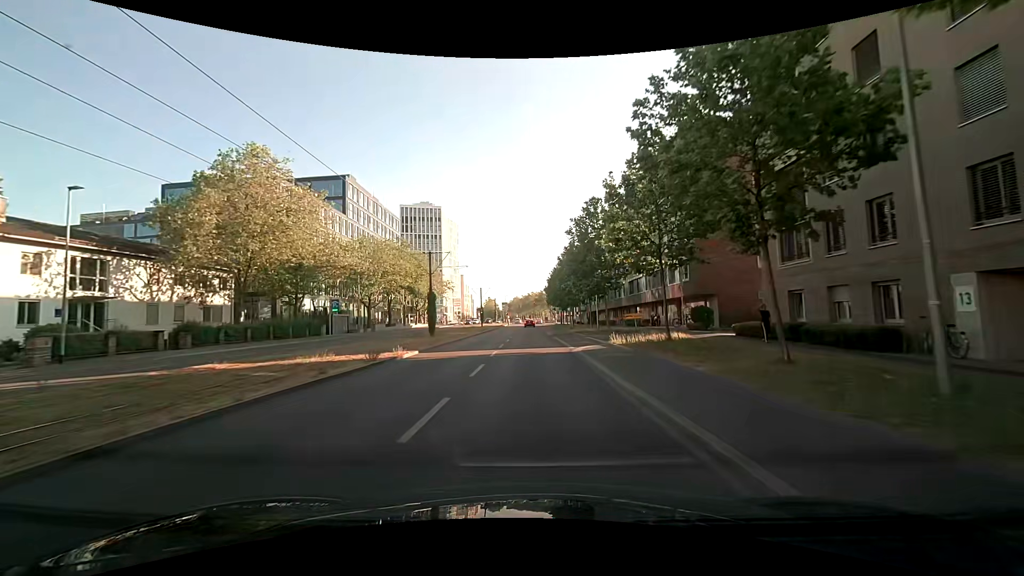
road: secondary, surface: asphalt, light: Day
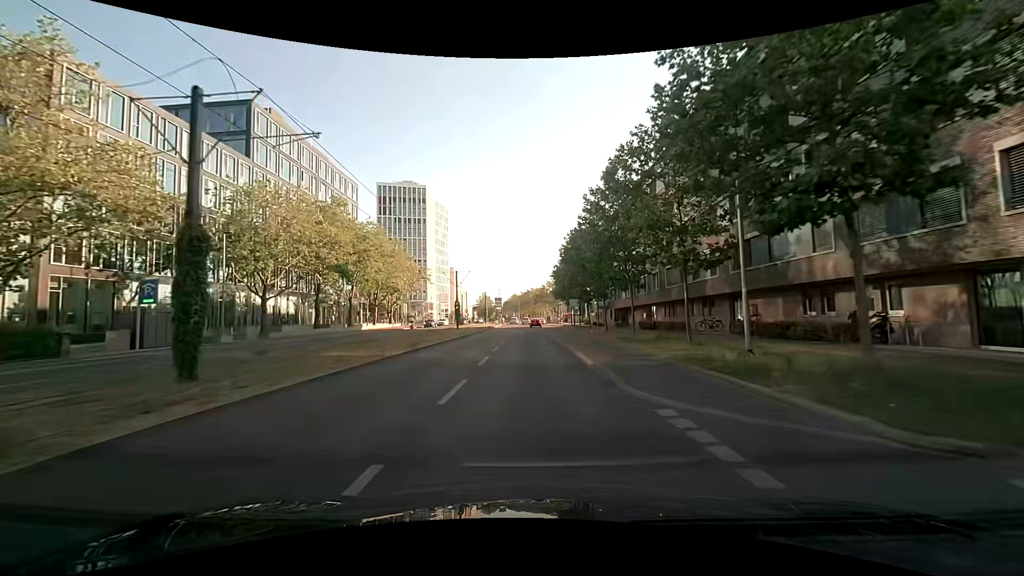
(-0.2, +29.6) m; -1°
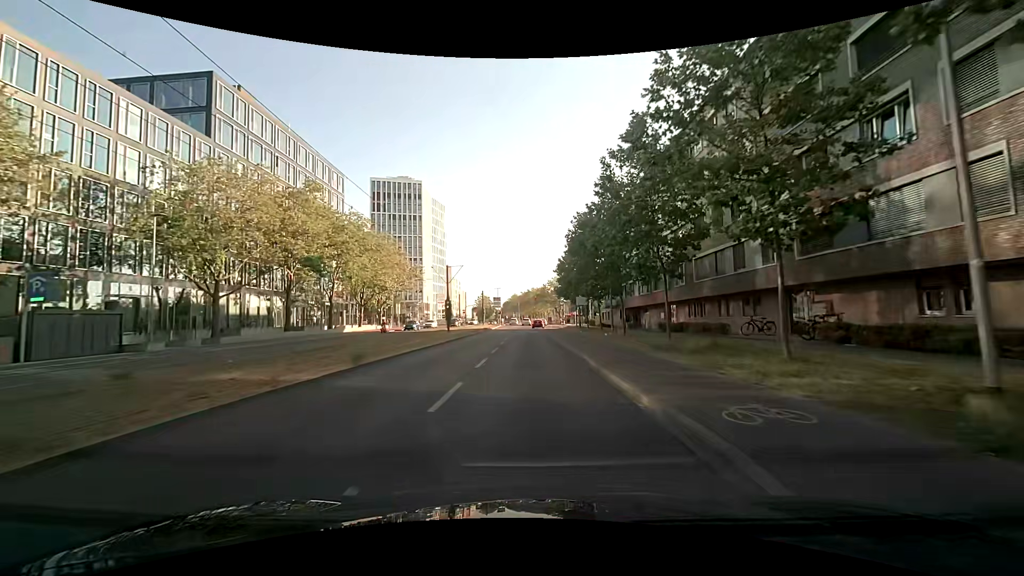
(+0.1, +7.1) m; 0°
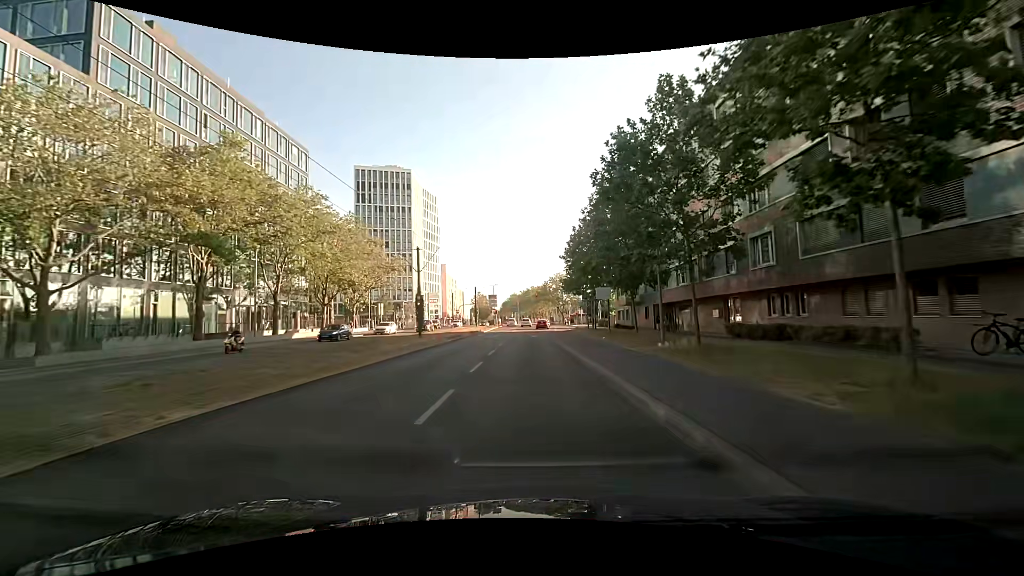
(0.0, +13.6) m; +1°
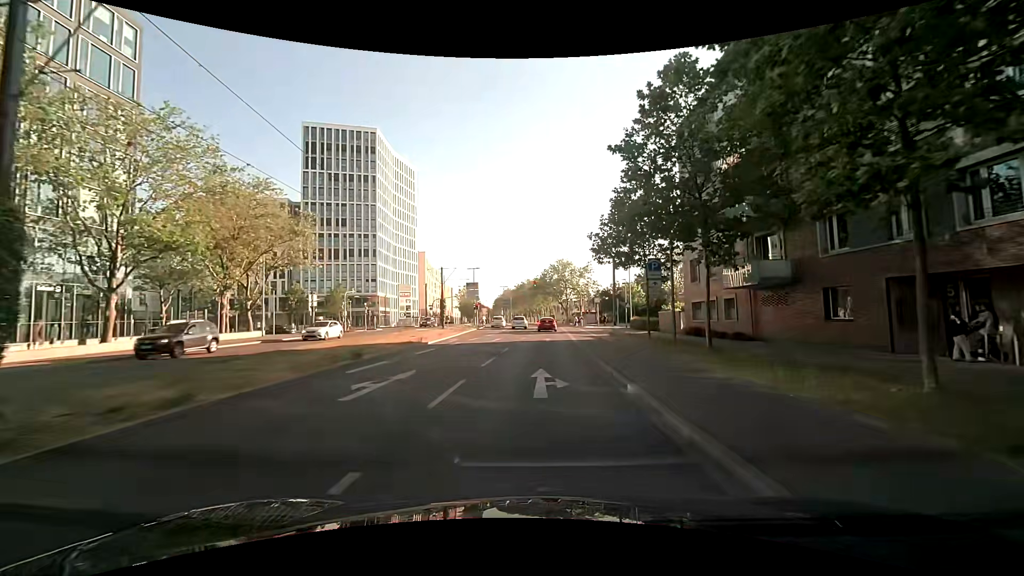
(-0.5, +30.4) m; -1°
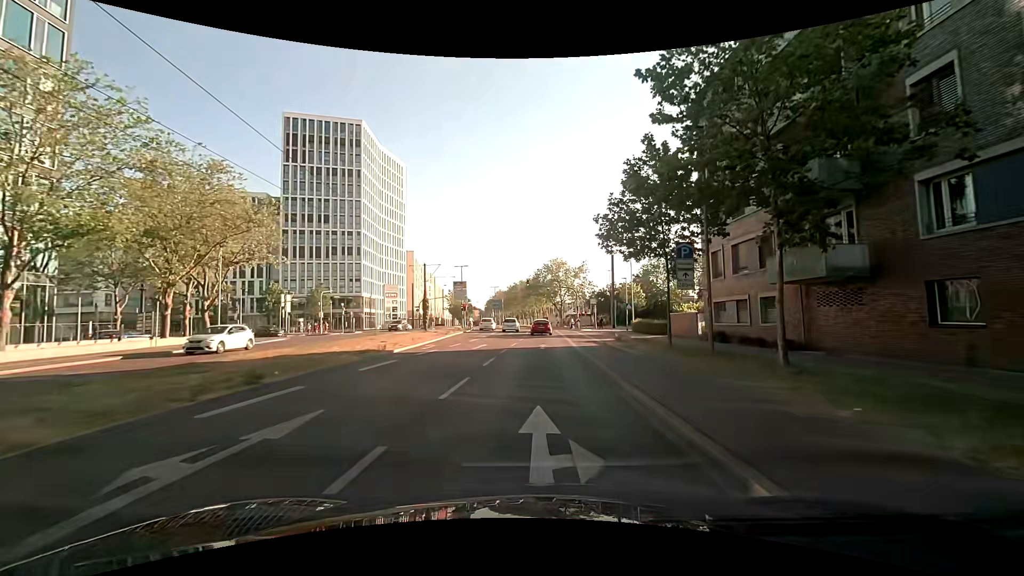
(+0.1, +5.4) m; 0°
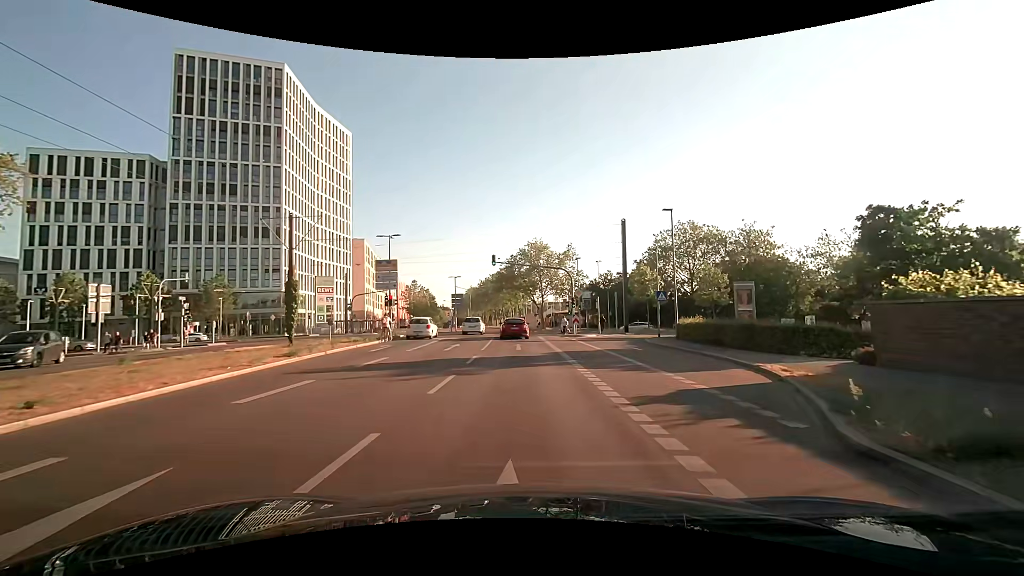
(+0.9, +24.2) m; +4°
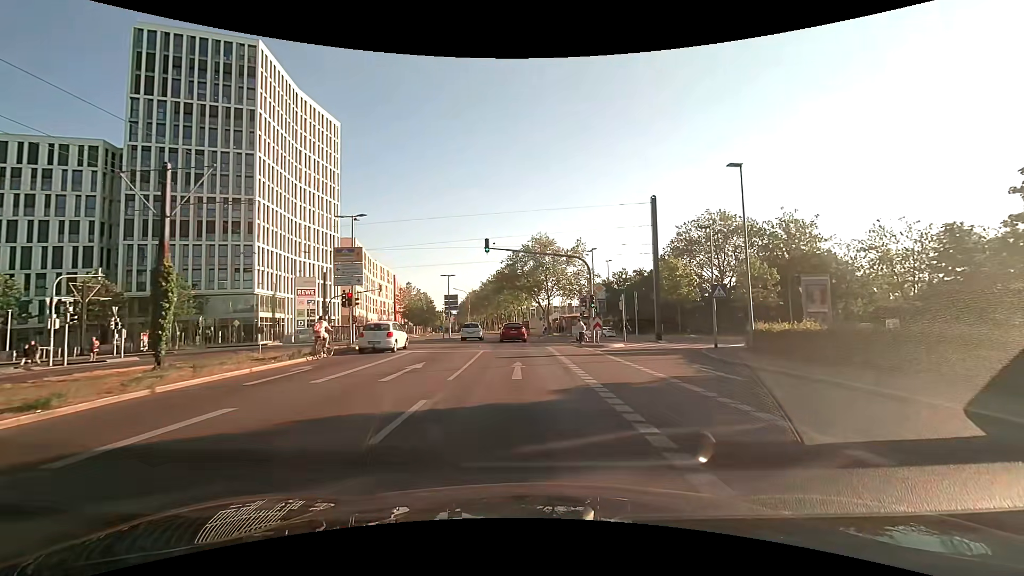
(-0.1, +10.0) m; -1°
(0, +10) (0, +20) (0, +30) (-1, +40) (-1, +50) (-2, +60) (-2, +70) (-3, +80) (-4, +90) (-5, +100) m
